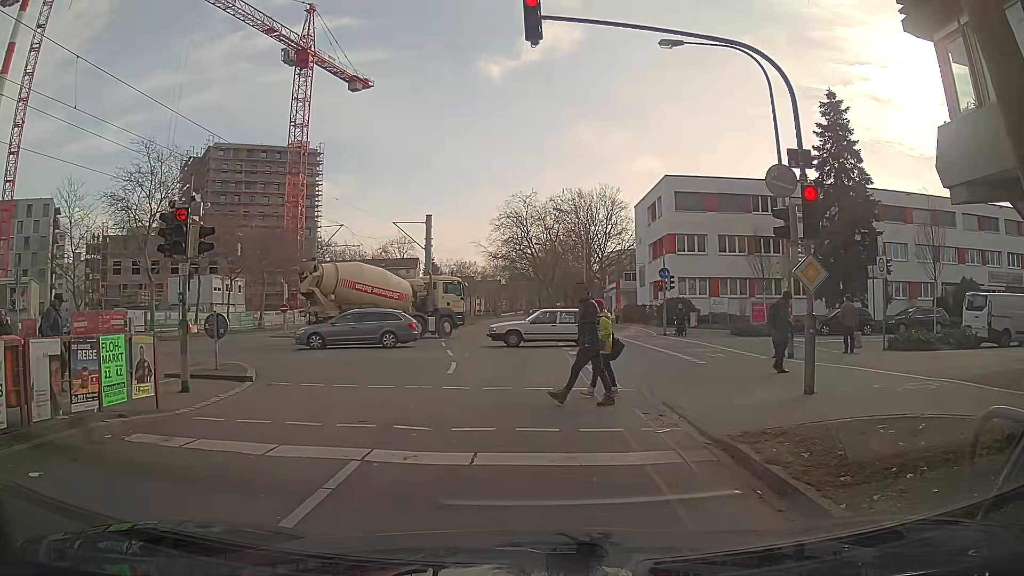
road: tertiary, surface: asphalt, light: Day
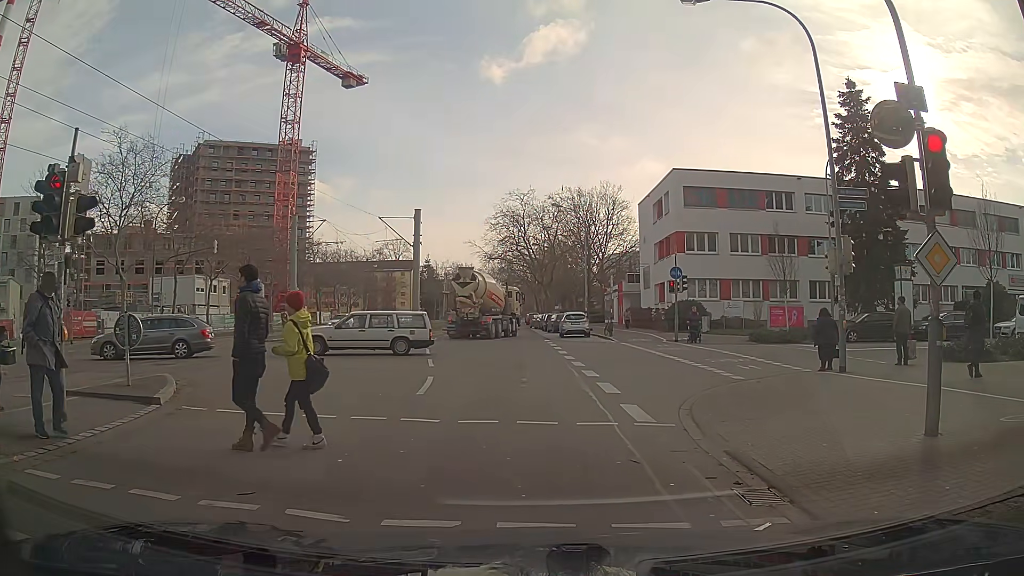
(0.0, +3.4) m; -1°
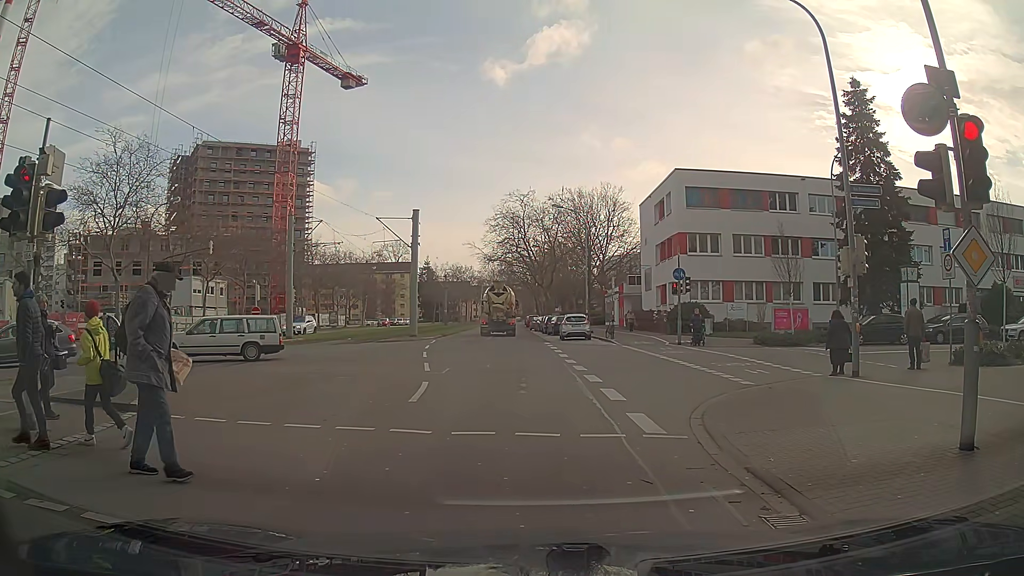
(0.0, +0.7) m; 0°
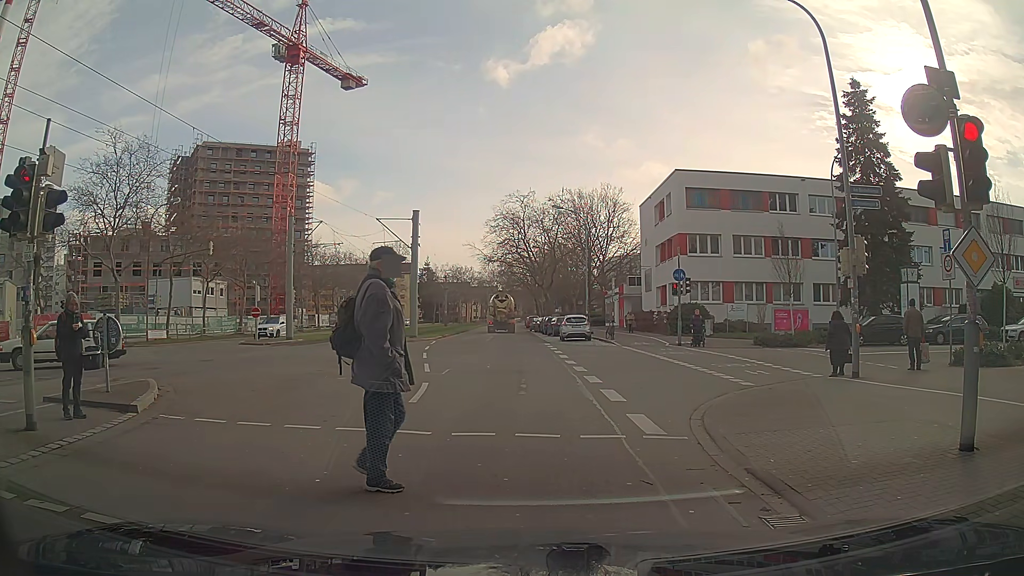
(0.0, +0.1) m; 0°
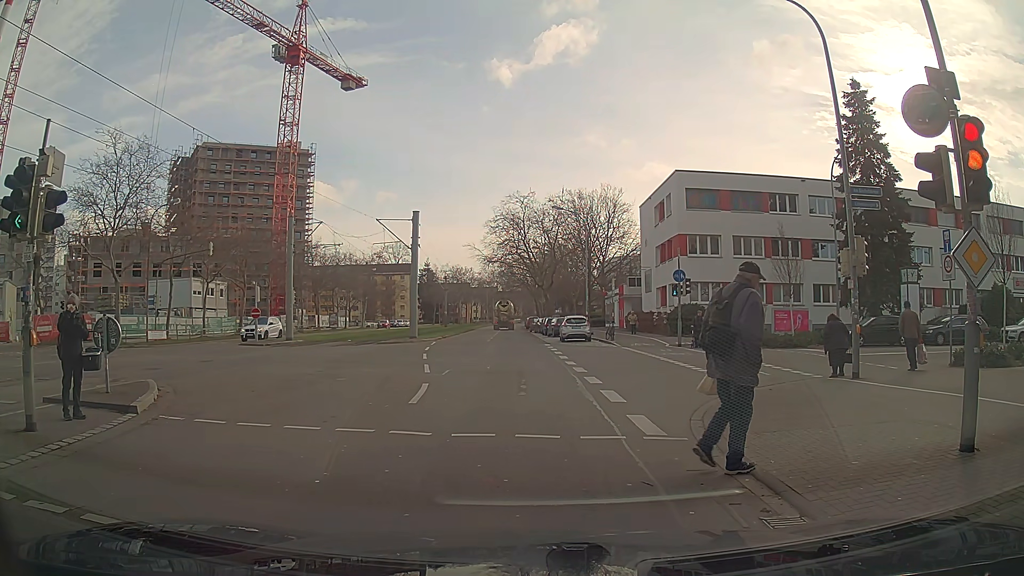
(0.0, 0.0) m; 0°
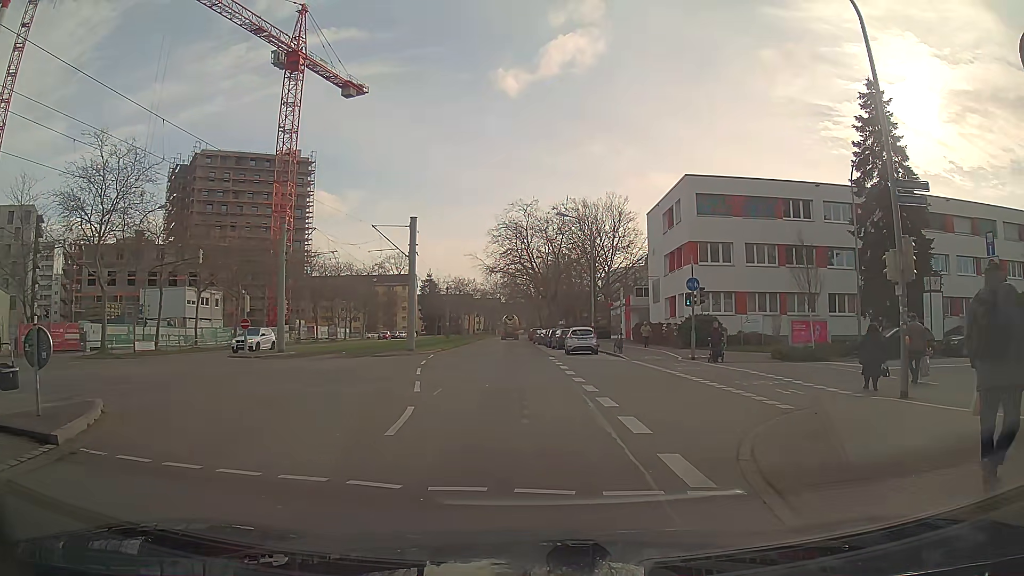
(0.0, +2.3) m; +1°
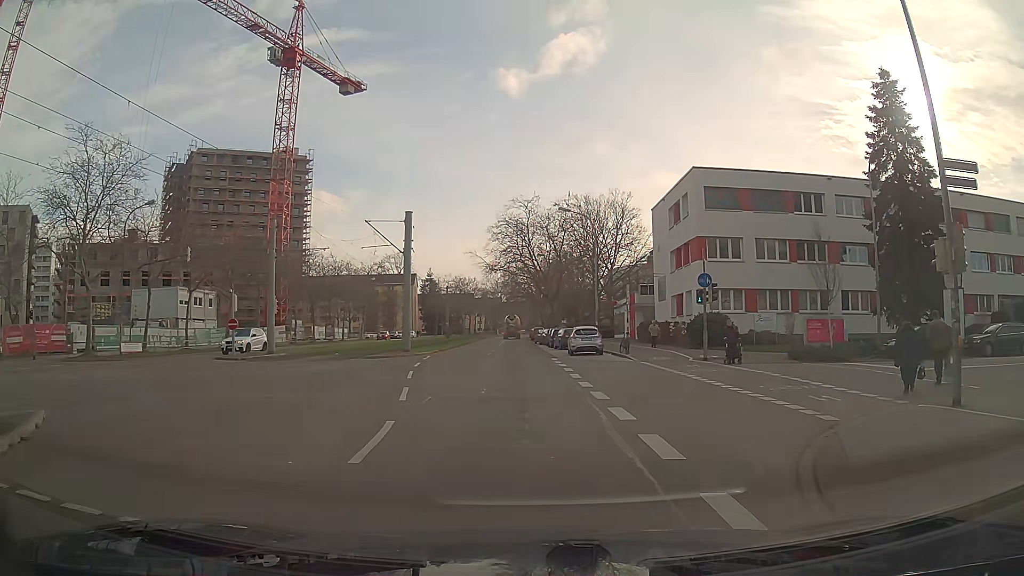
(0.0, +2.0) m; +1°
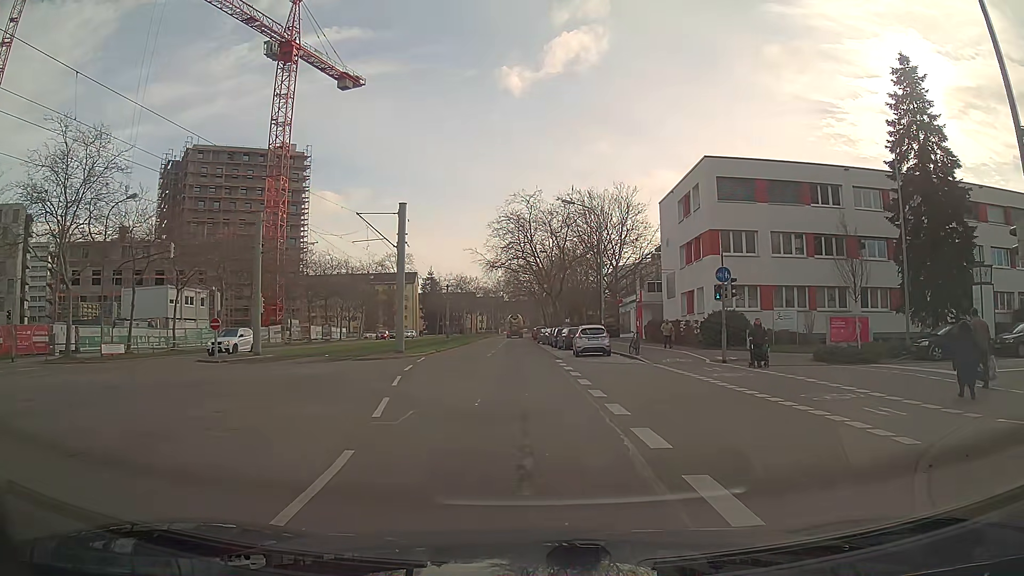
(0.0, +2.5) m; 0°
(0, +10) (0, +20) (-1, +30) (-1, +40) (-1, +50) (-1, +60) (-2, +70) (-2, +80) (-2, +90) (-2, +100) m
